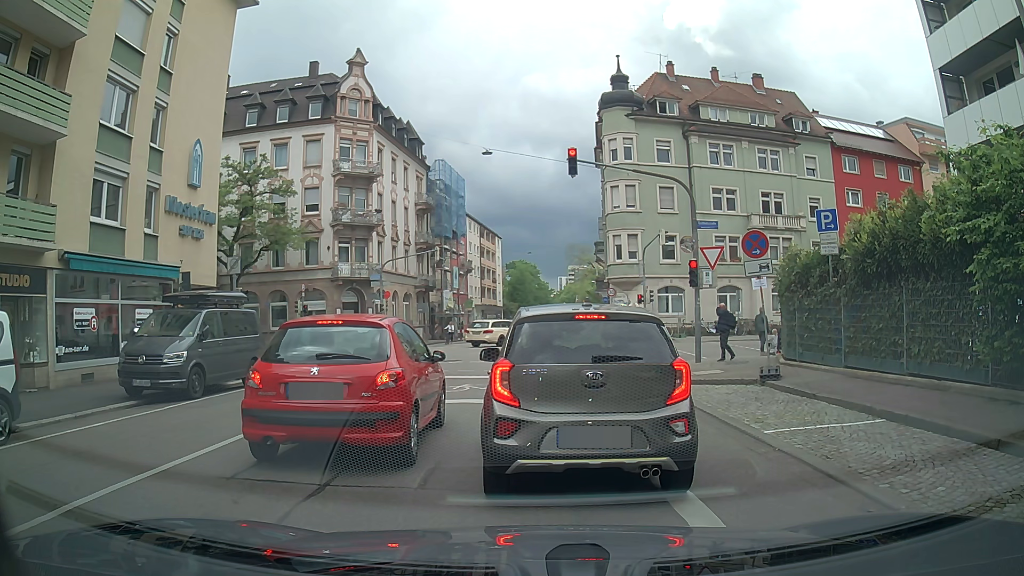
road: residential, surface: asphalt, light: Day
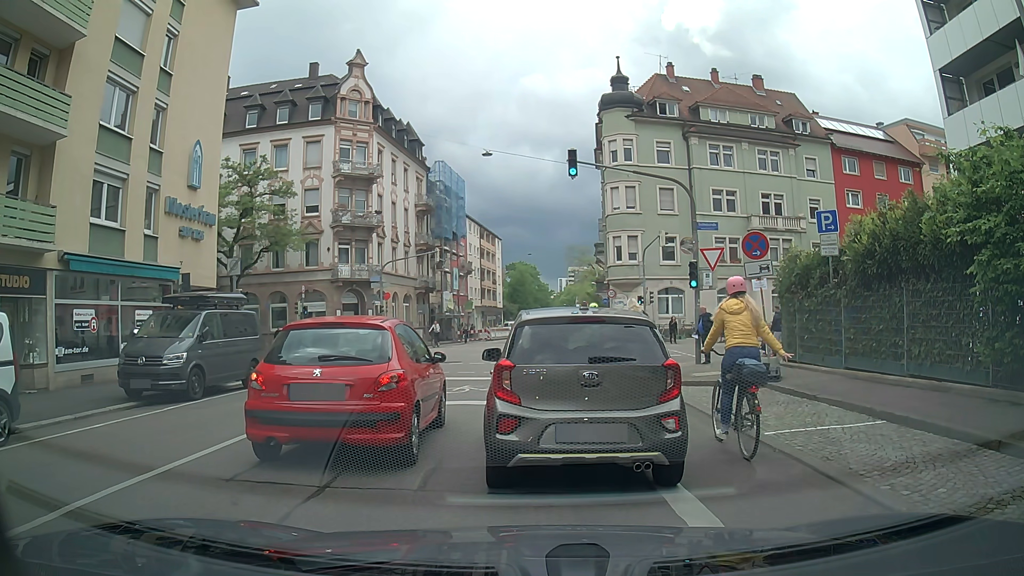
(0.0, 0.0) m; 0°
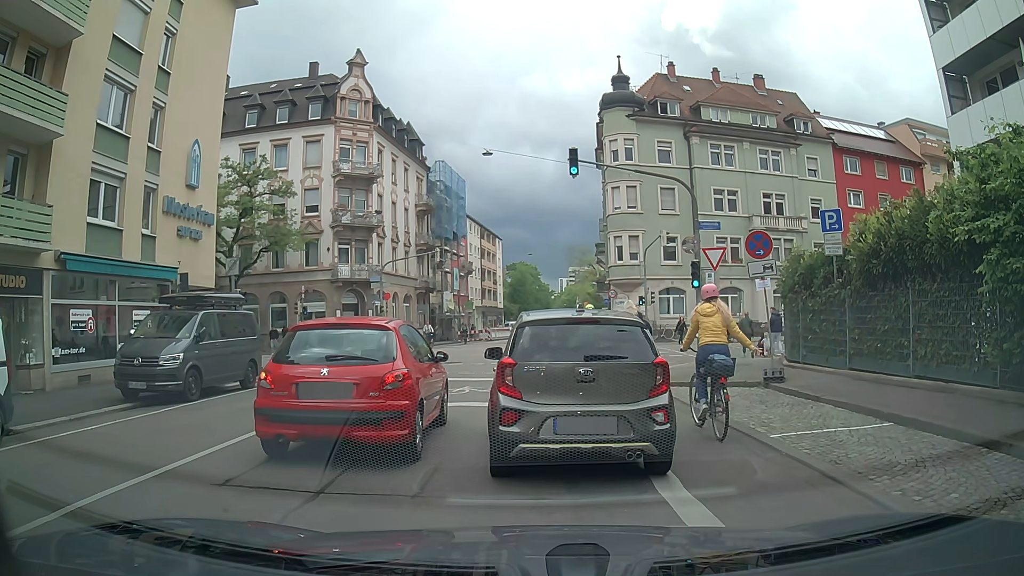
(0.0, +0.2) m; 0°
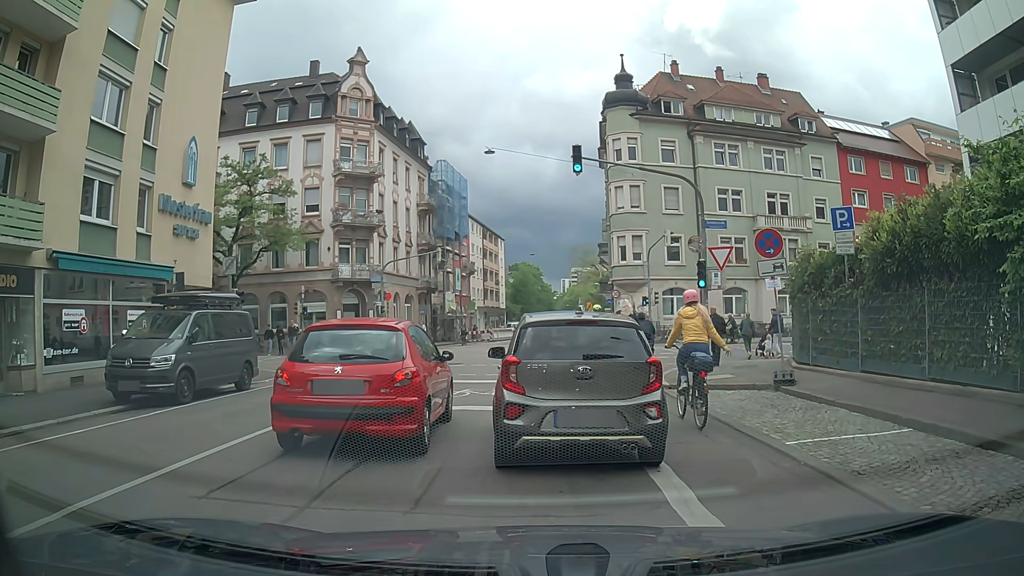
(0.0, +0.5) m; 0°
